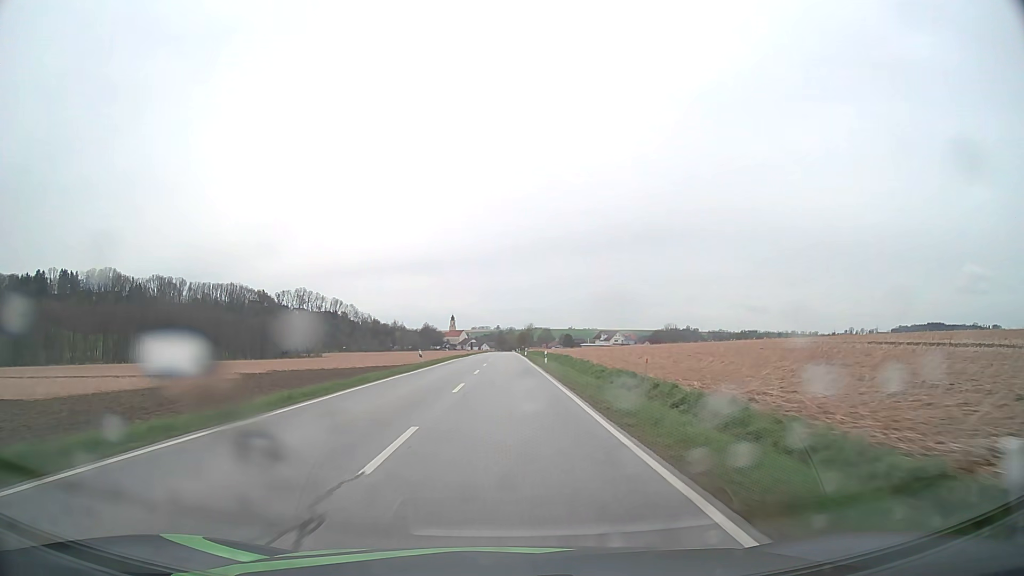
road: secondary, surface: asphalt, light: Day
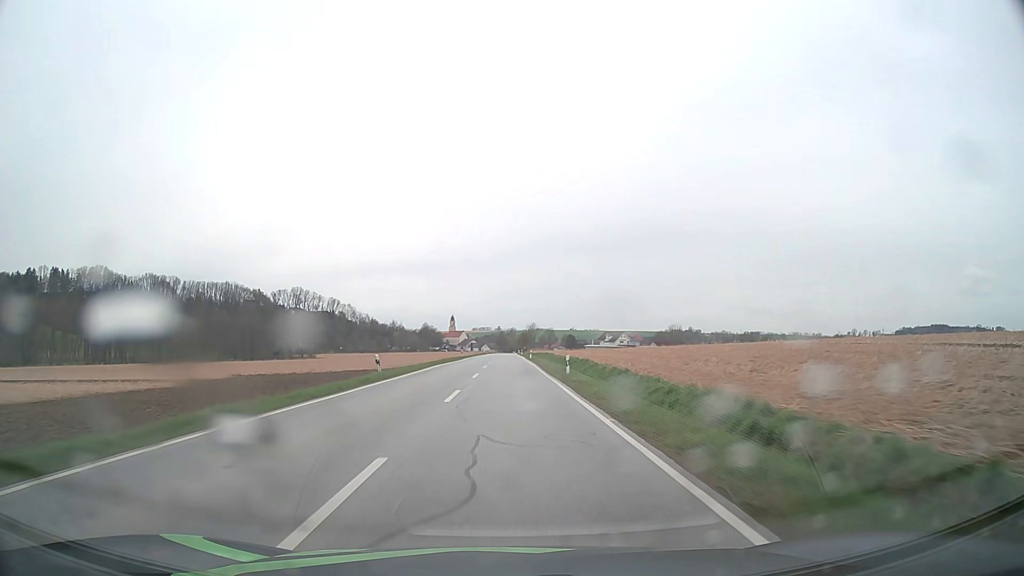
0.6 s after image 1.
(0.0, +15.2) m; 0°
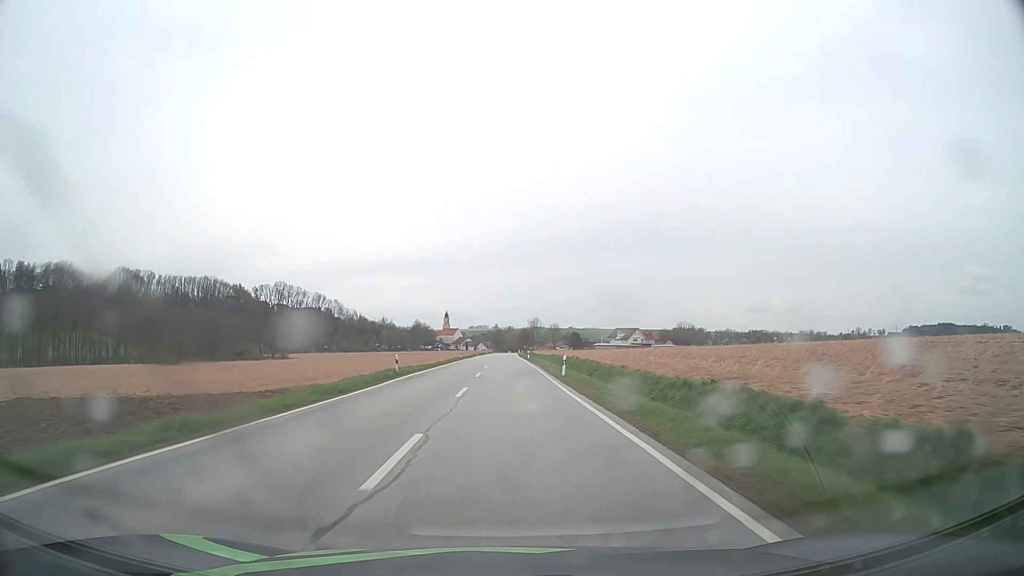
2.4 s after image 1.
(0.0, +45.7) m; 0°
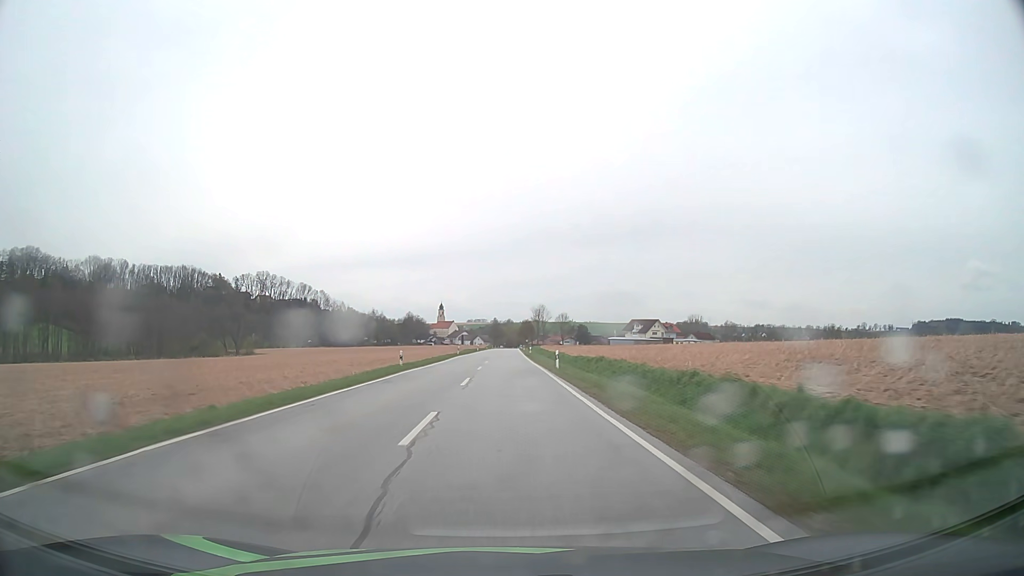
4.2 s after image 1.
(+0.1, +45.4) m; 0°
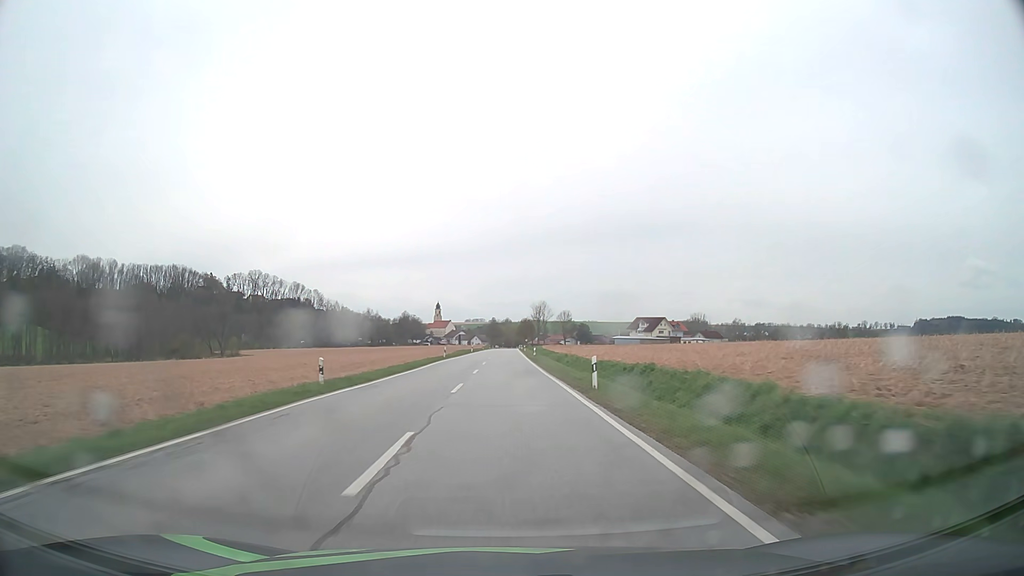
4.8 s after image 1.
(0.0, +14.8) m; 0°
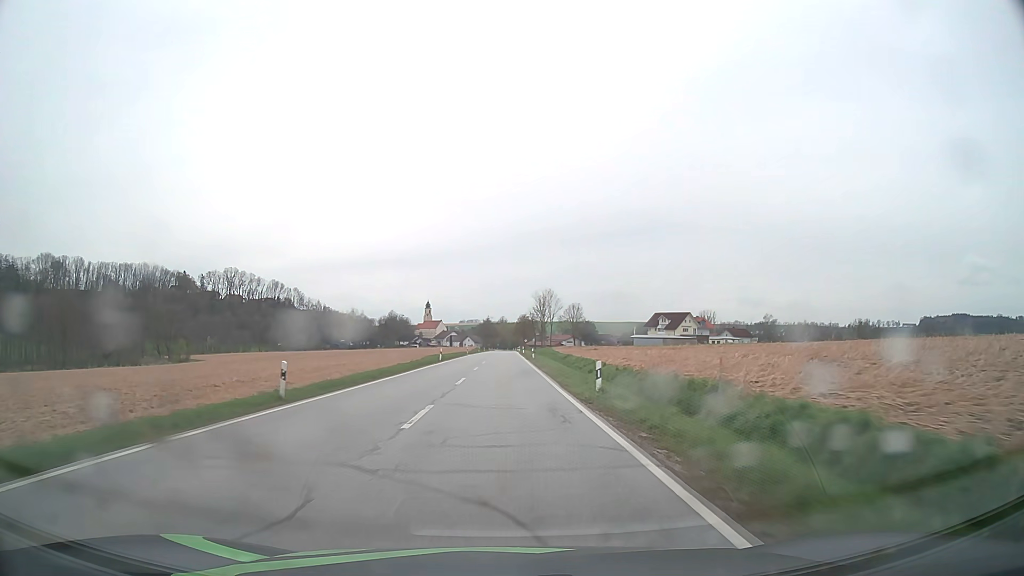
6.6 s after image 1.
(+0.2, +43.3) m; 0°
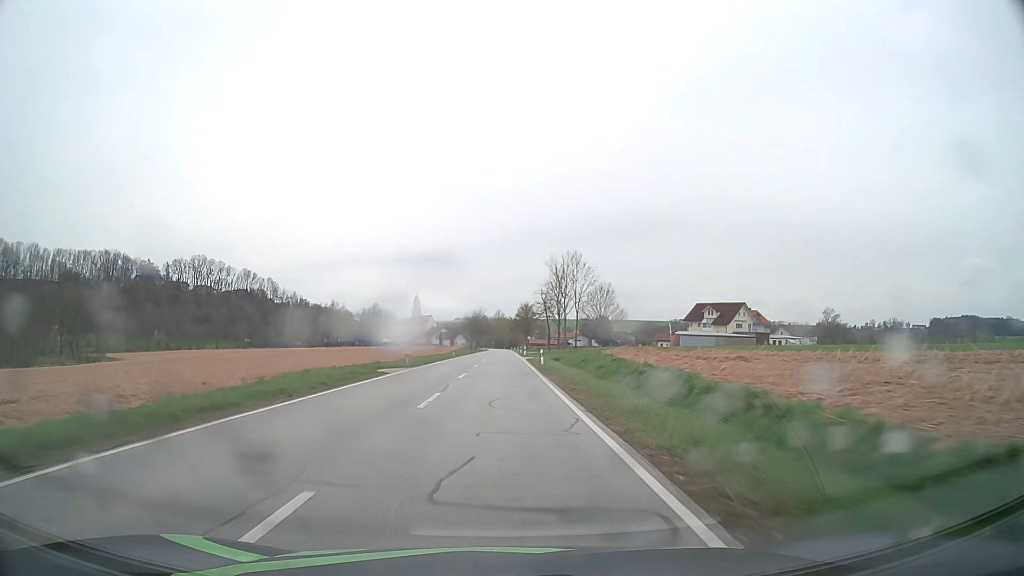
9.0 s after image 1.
(+0.1, +56.3) m; 0°
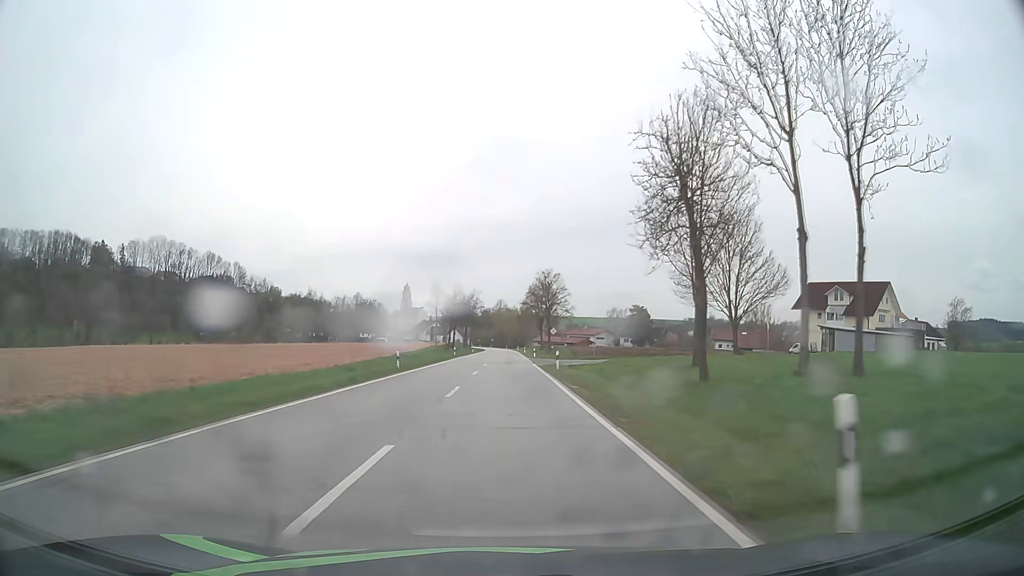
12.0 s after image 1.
(-0.2, +69.0) m; 0°
(0, +10) (0, +20) (0, +30) (0, +40) (0, +50) (0, +60) (0, +70) (0, +80) (0, +90) (0, +100) m
